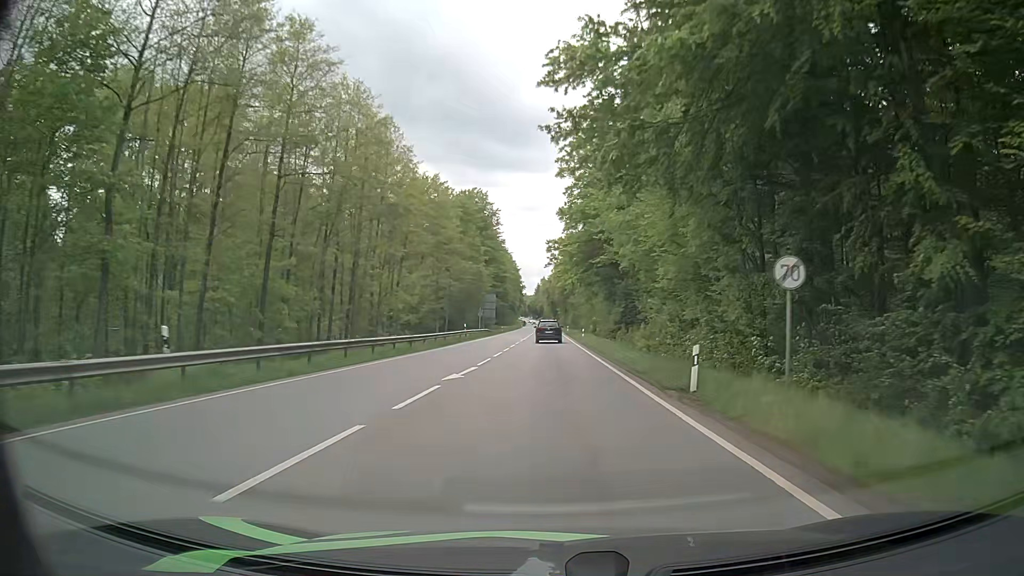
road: secondary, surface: asphalt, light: Day
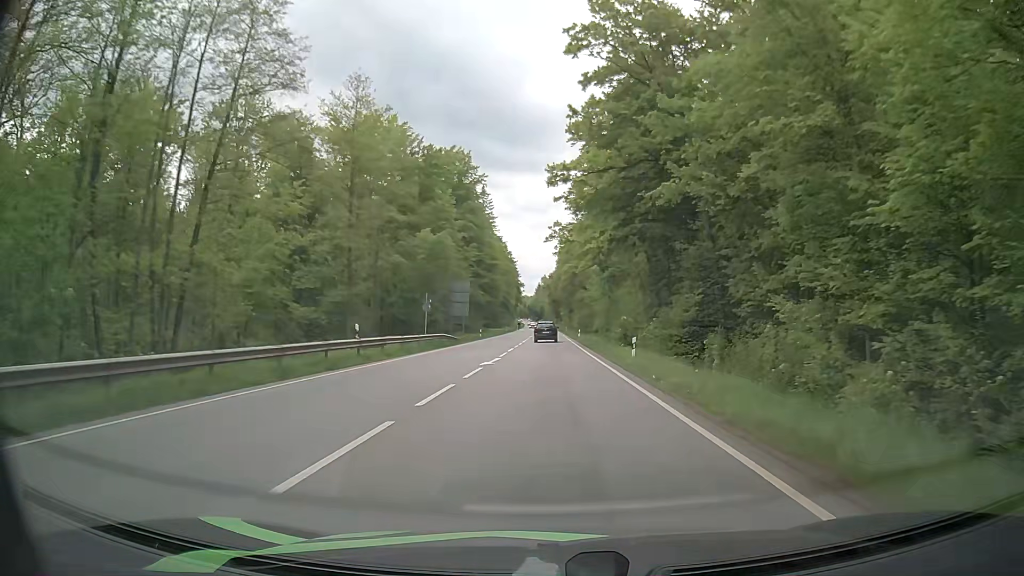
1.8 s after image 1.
(0.0, +35.7) m; 0°
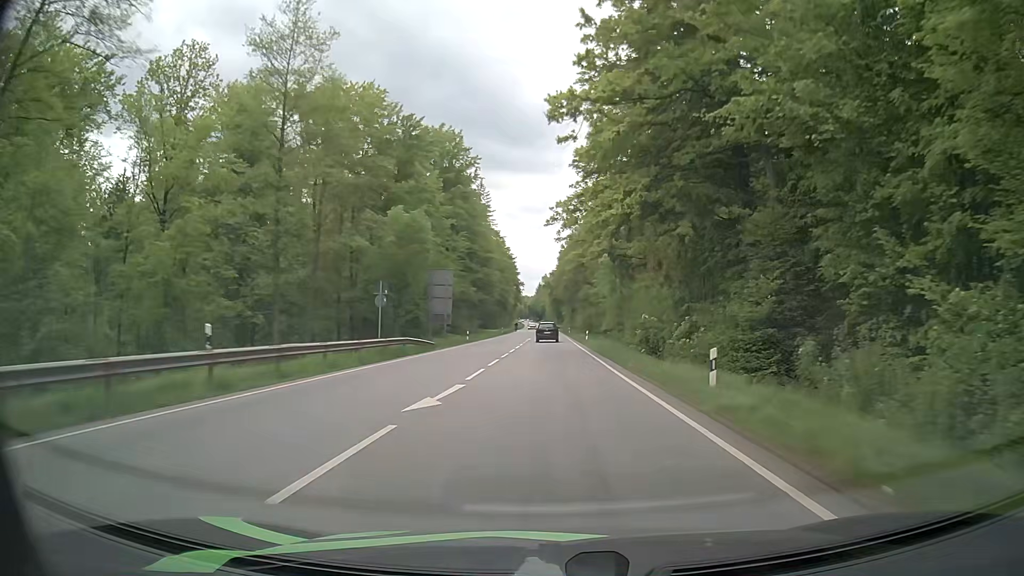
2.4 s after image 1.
(-0.1, +12.4) m; 0°
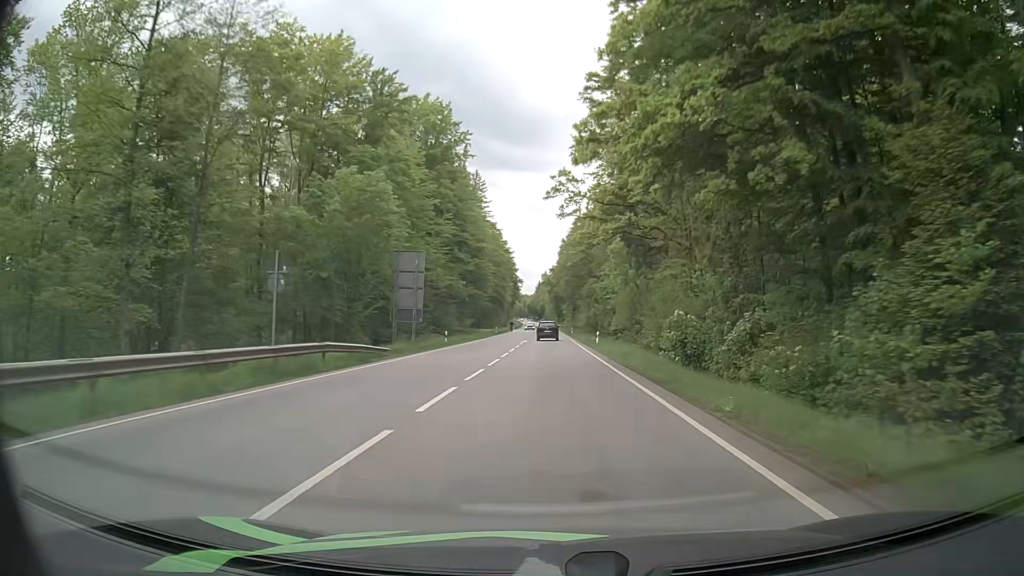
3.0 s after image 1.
(0.0, +12.6) m; -1°
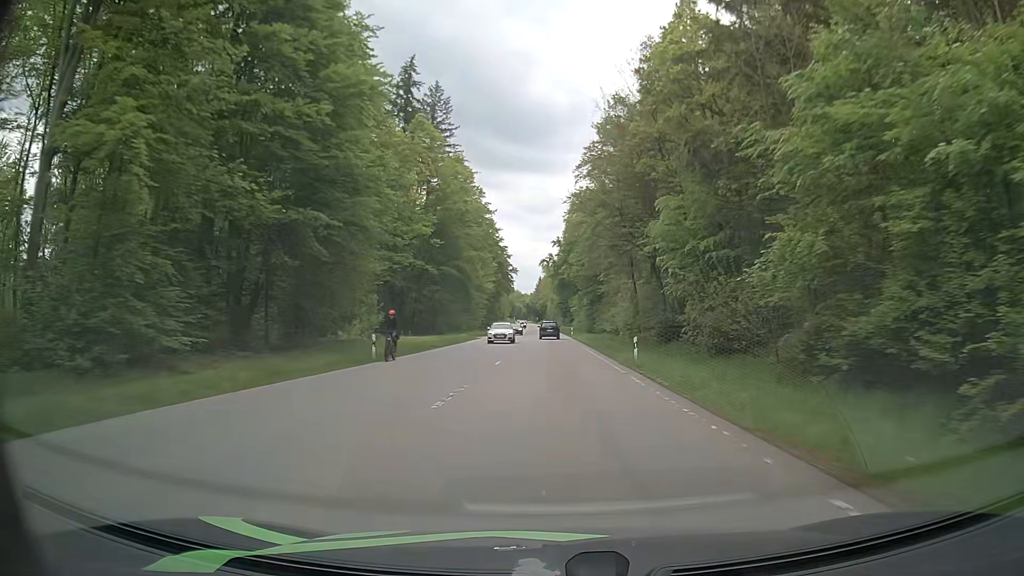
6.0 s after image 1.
(+0.5, +66.5) m; 0°
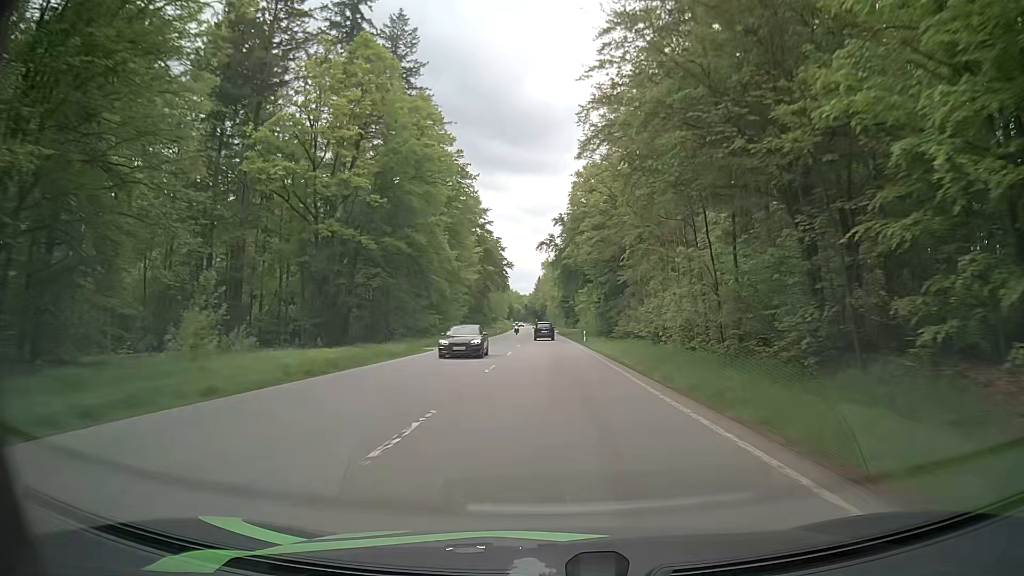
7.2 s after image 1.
(+0.2, +28.0) m; 0°
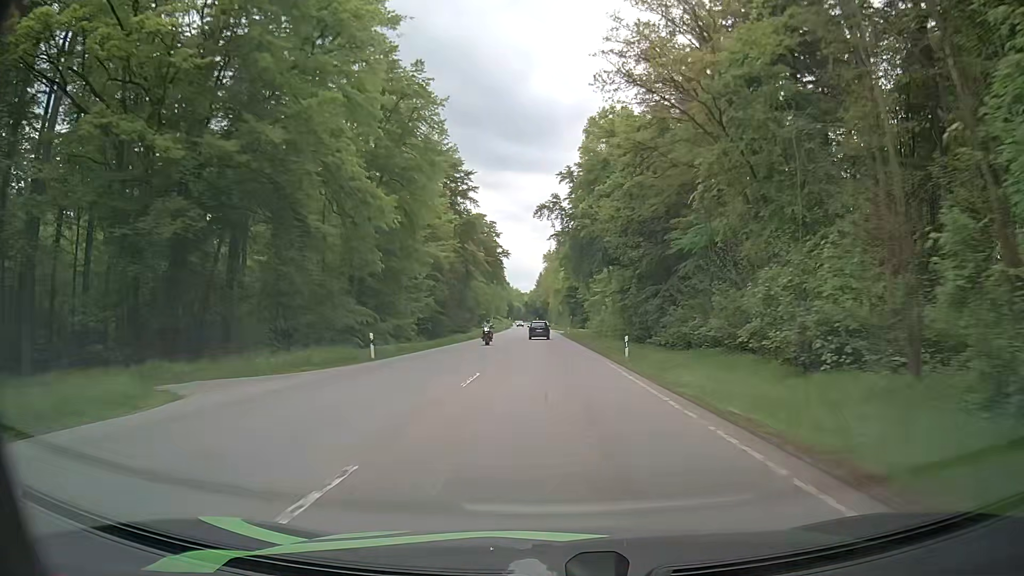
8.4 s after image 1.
(-0.2, +28.6) m; 0°
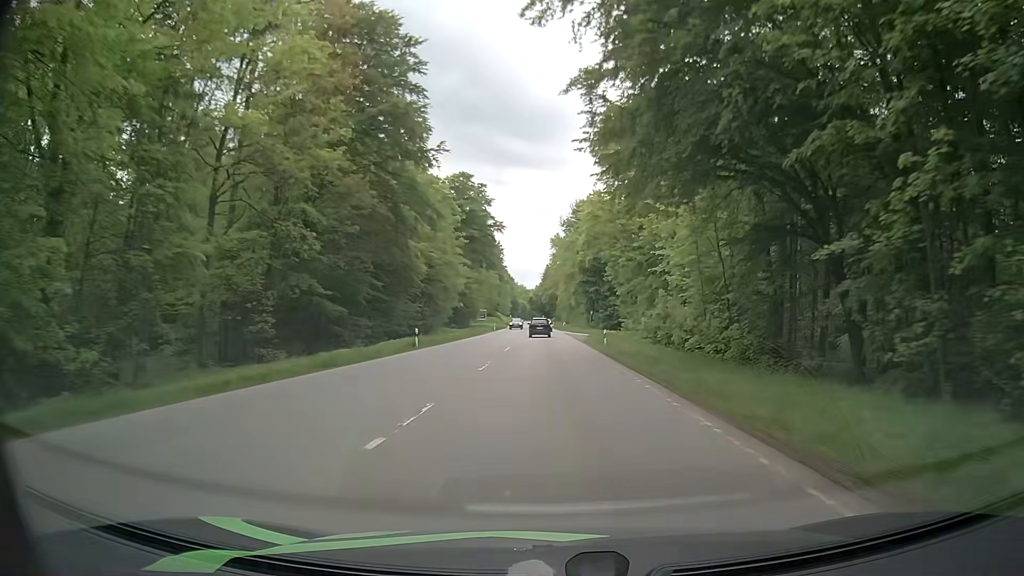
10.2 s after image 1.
(-0.2, +43.9) m; -1°
(0, +10) (0, +20) (0, +30) (0, +40) (0, +50) (0, +60) (0, +70) (0, +80) (0, +90) (0, +100) m
